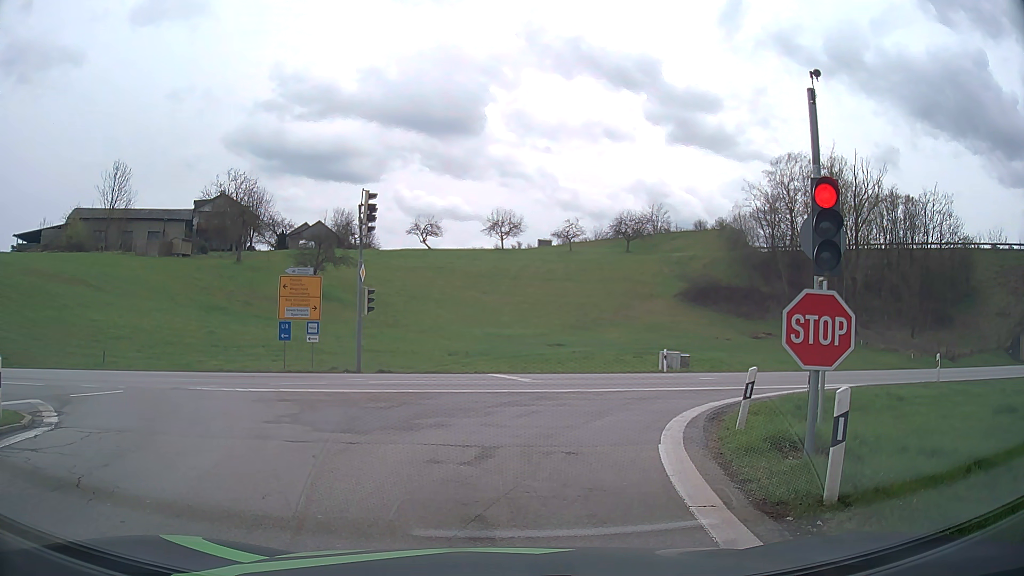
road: motorway_link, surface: asphalt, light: Day
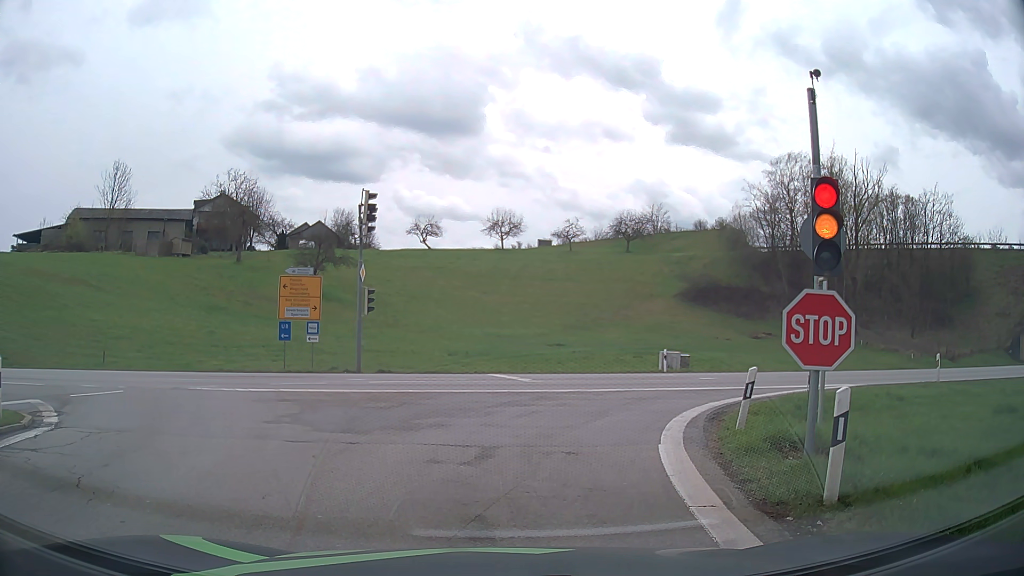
(0.0, 0.0) m; 0°
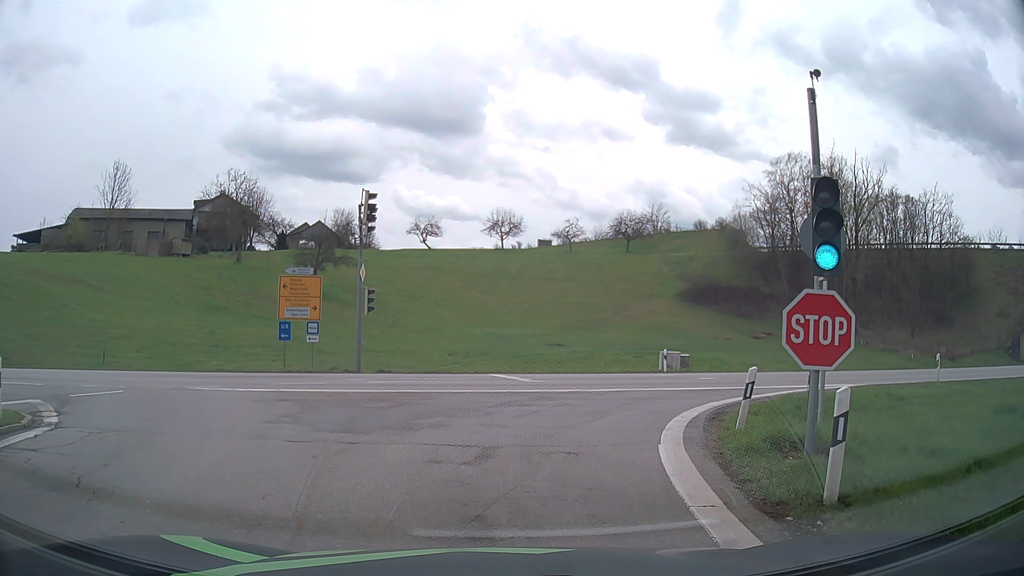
(0.0, 0.0) m; 0°
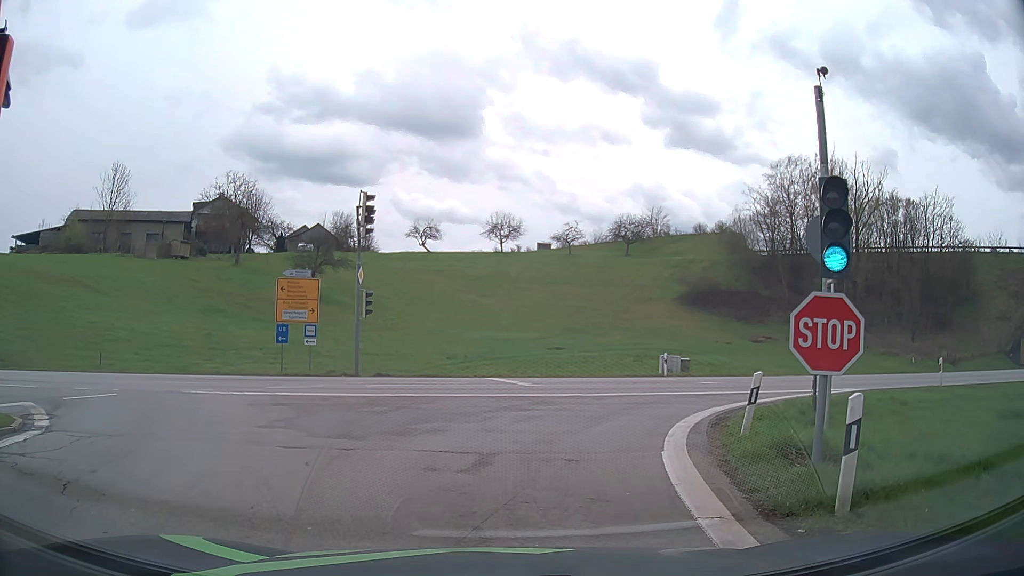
(0.0, +0.2) m; 0°
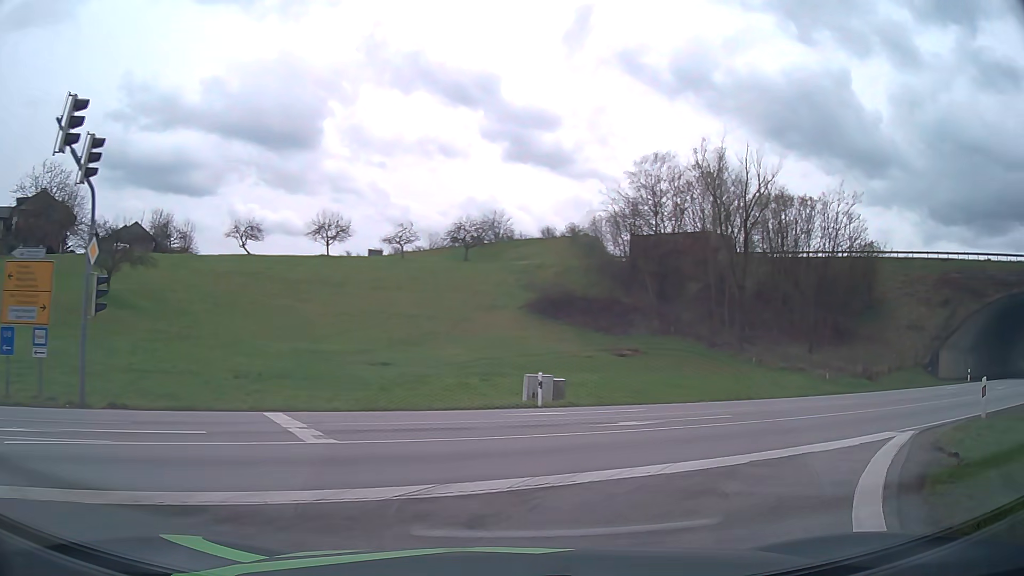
(+0.7, +10.6) m; +13°
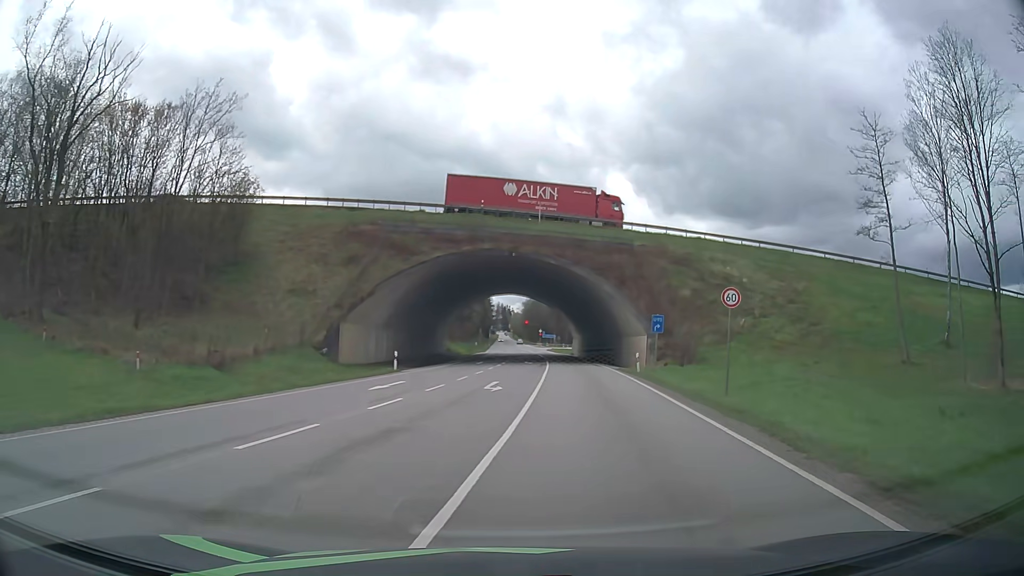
(+10.3, +17.3) m; +54°
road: primary
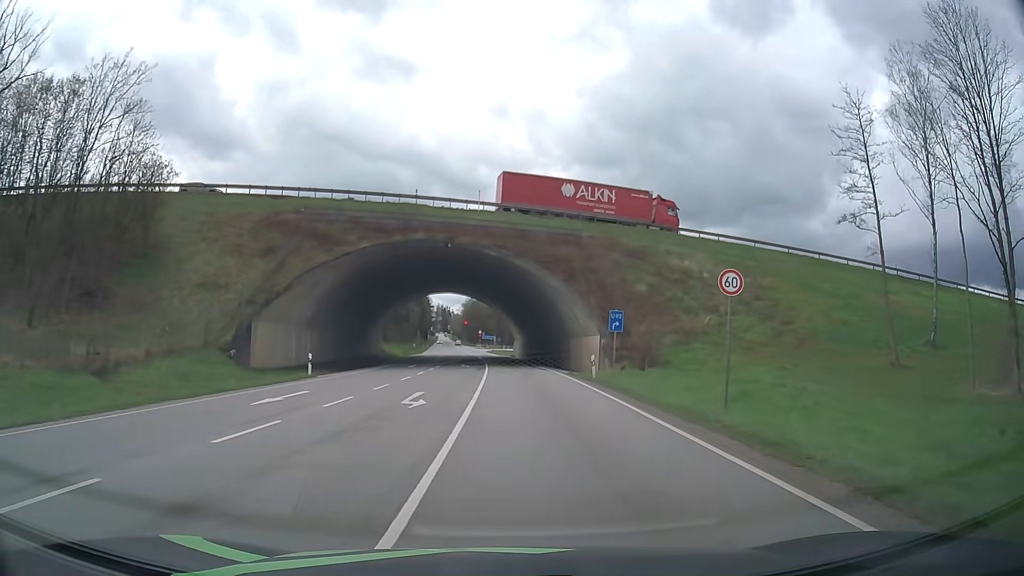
(+0.3, +5.3) m; +5°
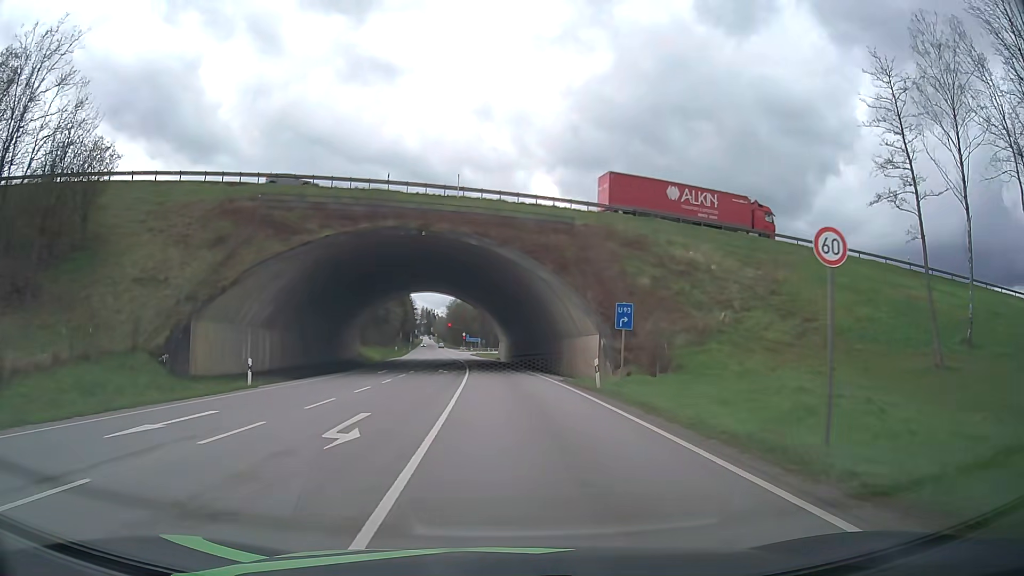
(+0.1, +5.9) m; +1°
(0, +10) (0, +20) (0, +30) (-1, +40) (-1, +50) (-1, +60) (+1, +70) (+2, +80) (+2, +90) (+1, +100) m
